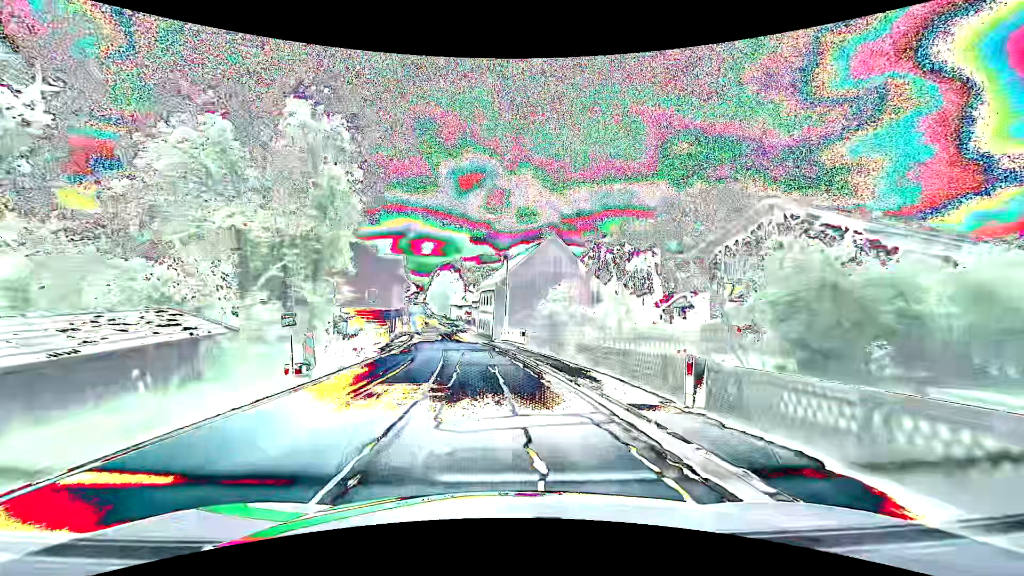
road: secondary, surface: asphalt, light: Day
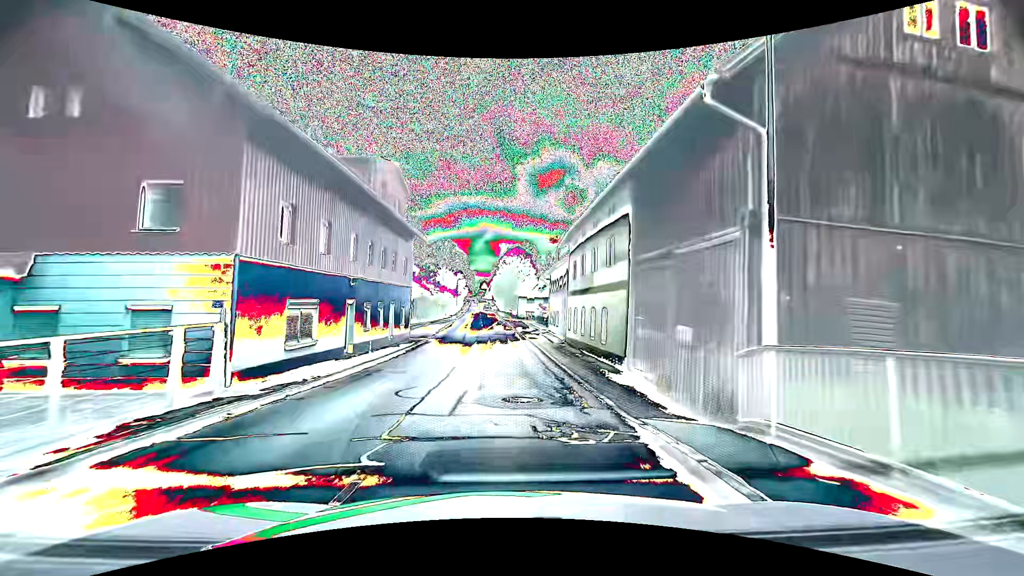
(-2.4, +35.9) m; -8°
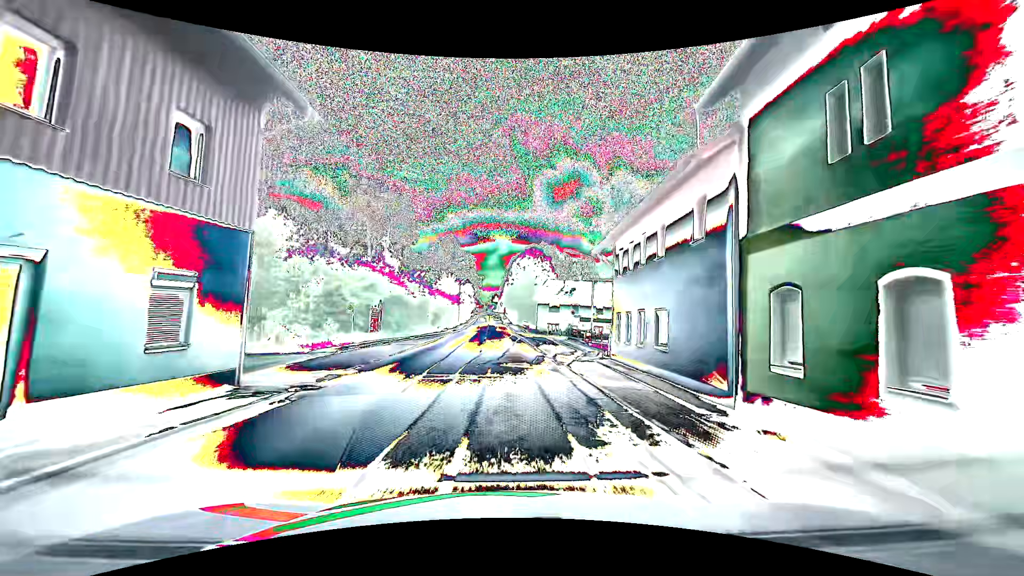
(-0.4, +22.2) m; -2°
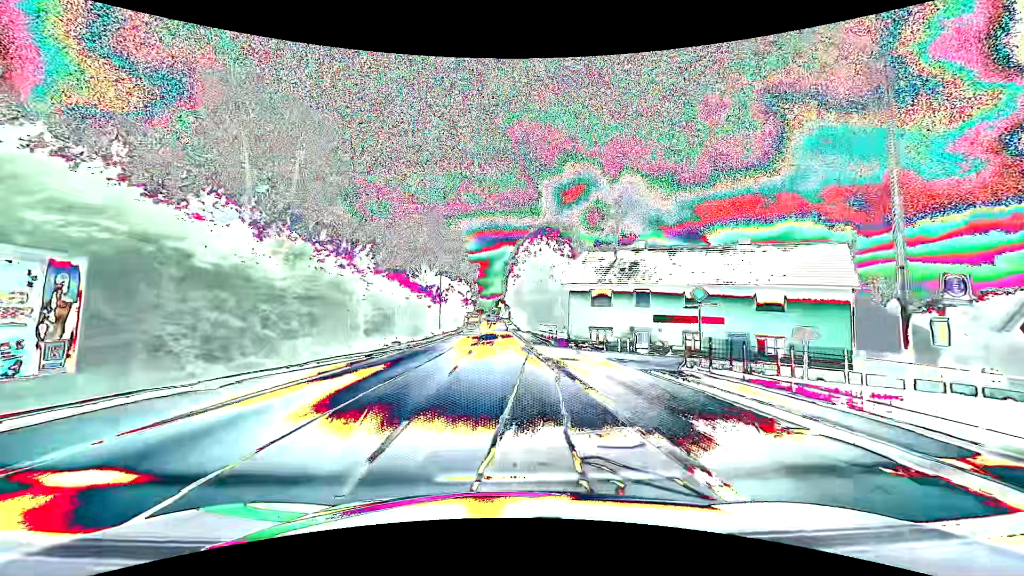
(-0.1, +29.5) m; -1°
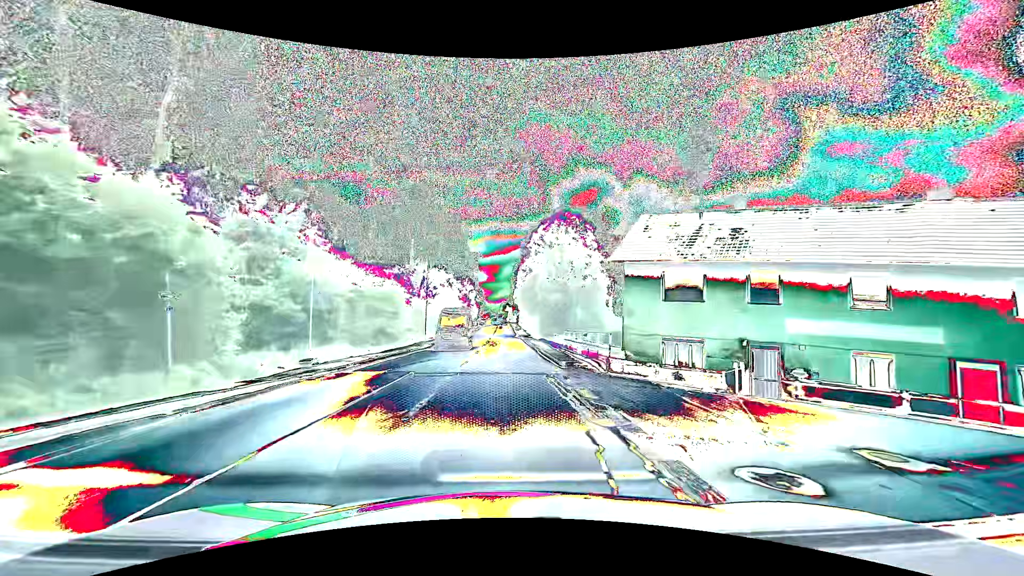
(-0.1, +14.8) m; -1°
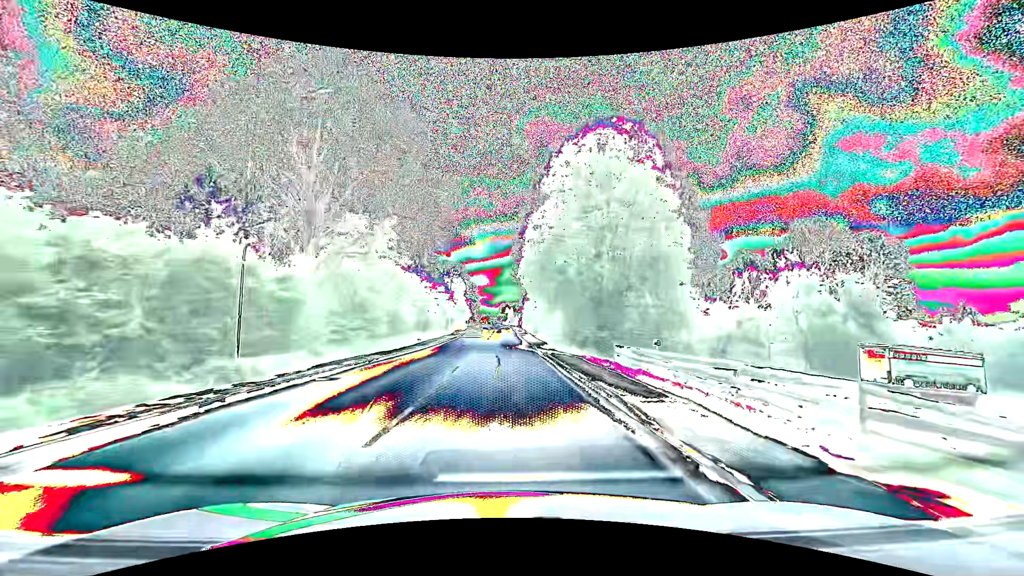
(0.0, +29.7) m; 0°
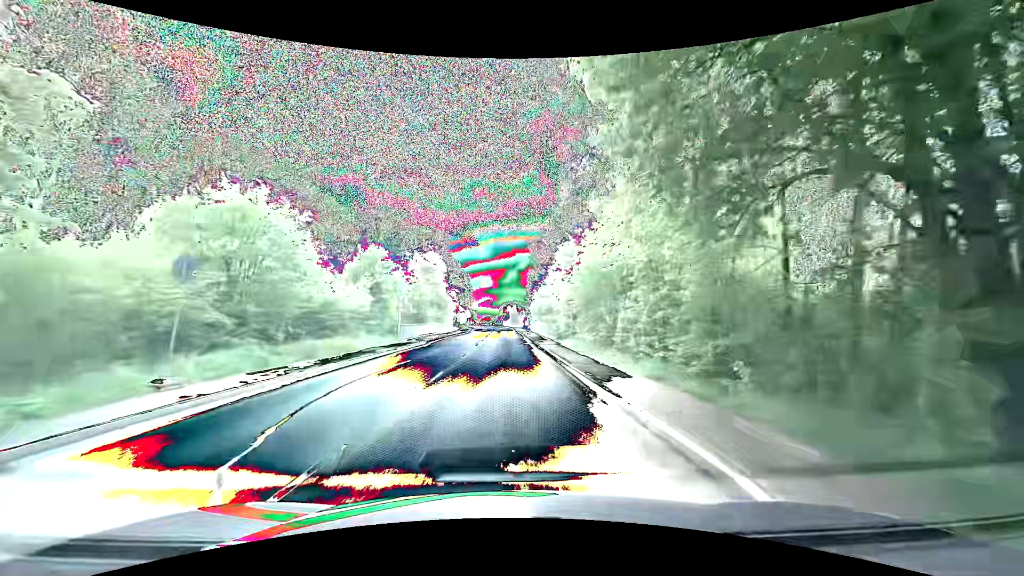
(+0.1, +30.0) m; 0°
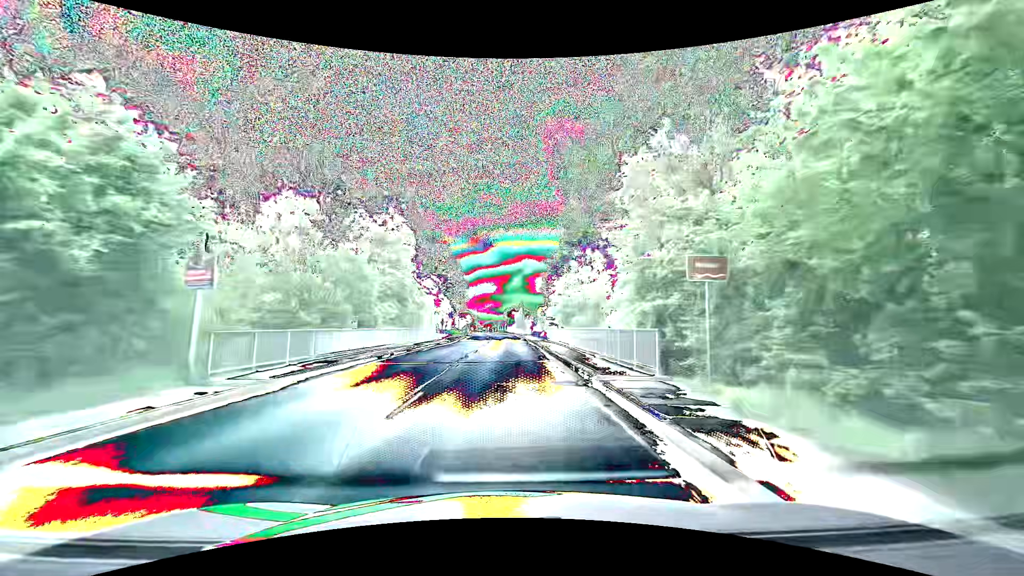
(-0.2, +22.6) m; 0°
